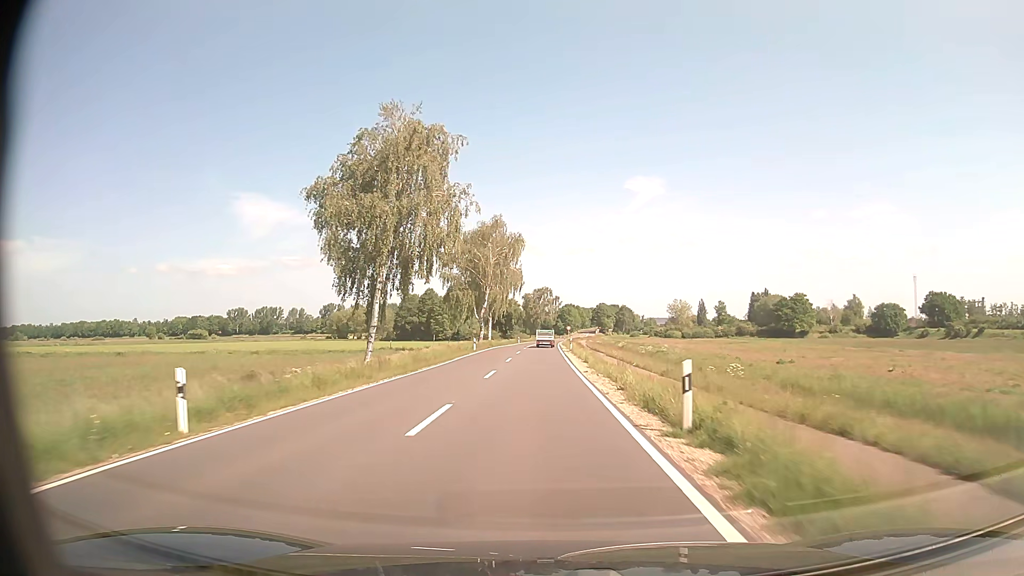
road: secondary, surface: asphalt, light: Day
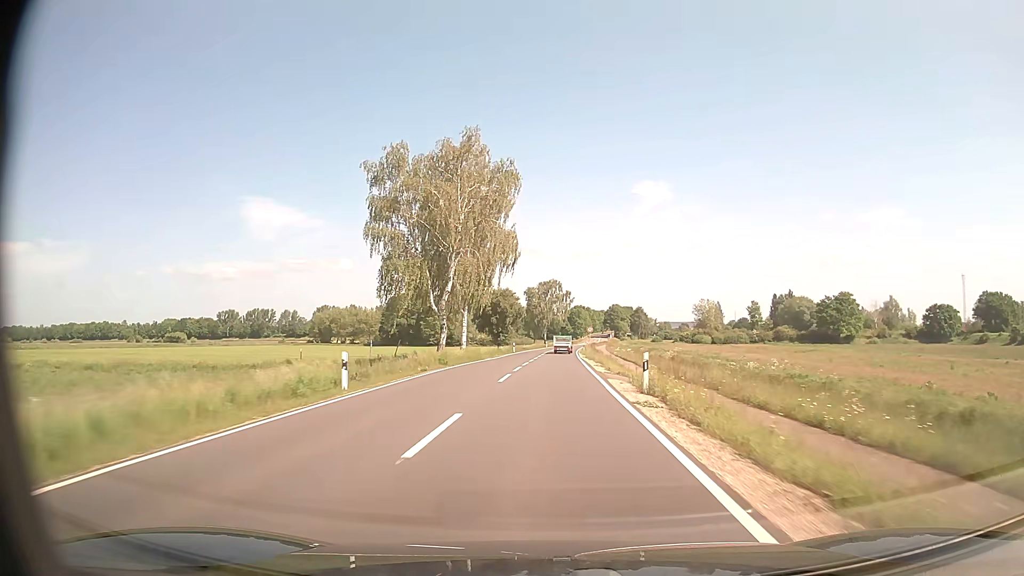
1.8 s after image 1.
(-0.5, +37.4) m; -1°
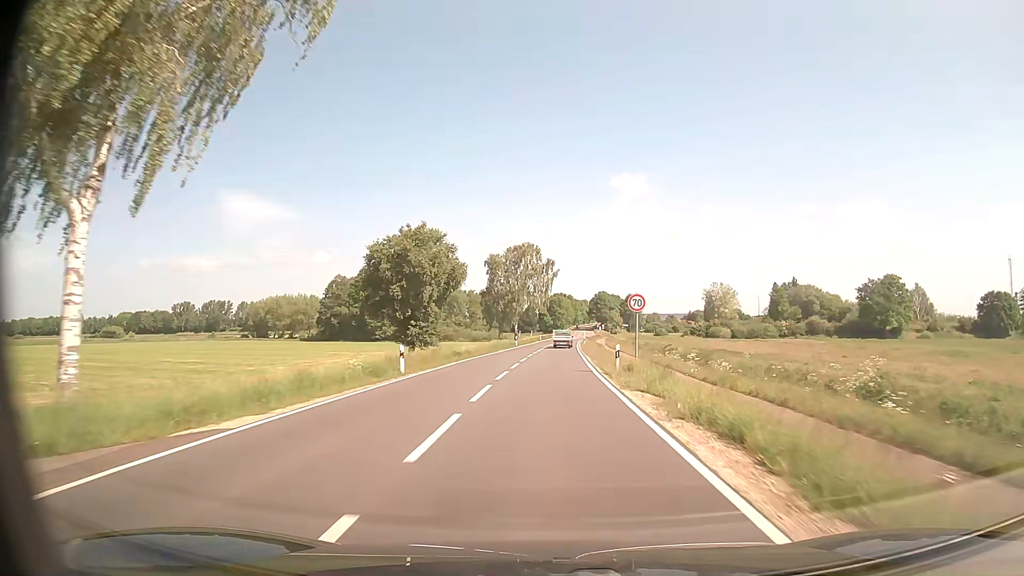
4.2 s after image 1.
(+0.5, +49.0) m; +2°
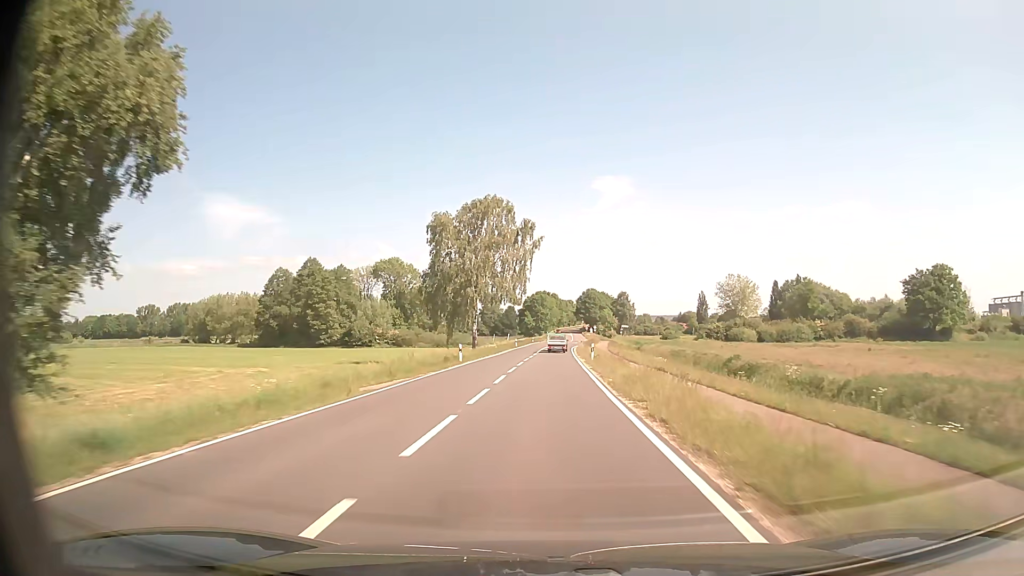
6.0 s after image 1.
(+0.6, +35.6) m; +2°
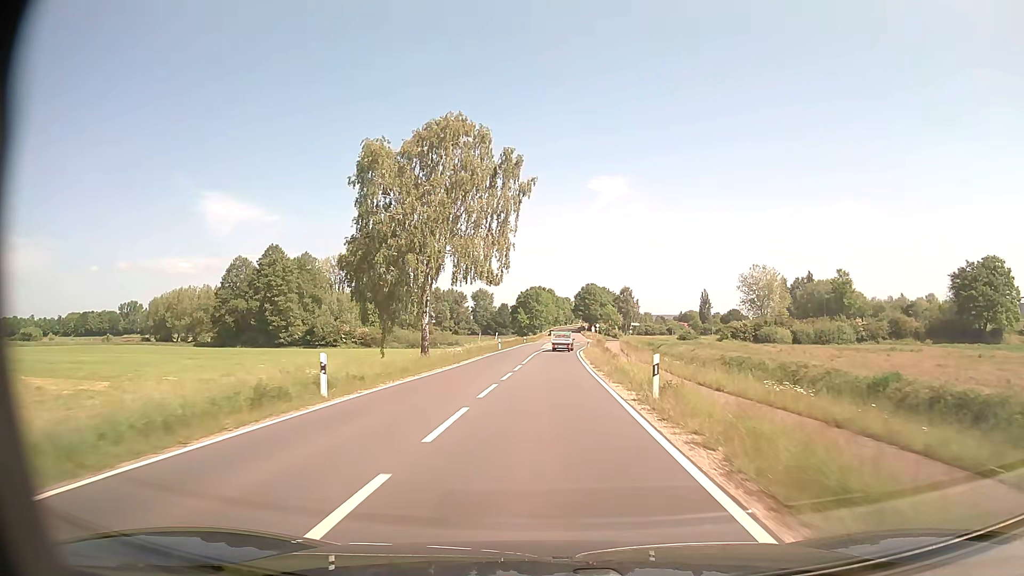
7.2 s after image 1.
(+0.1, +23.2) m; 0°
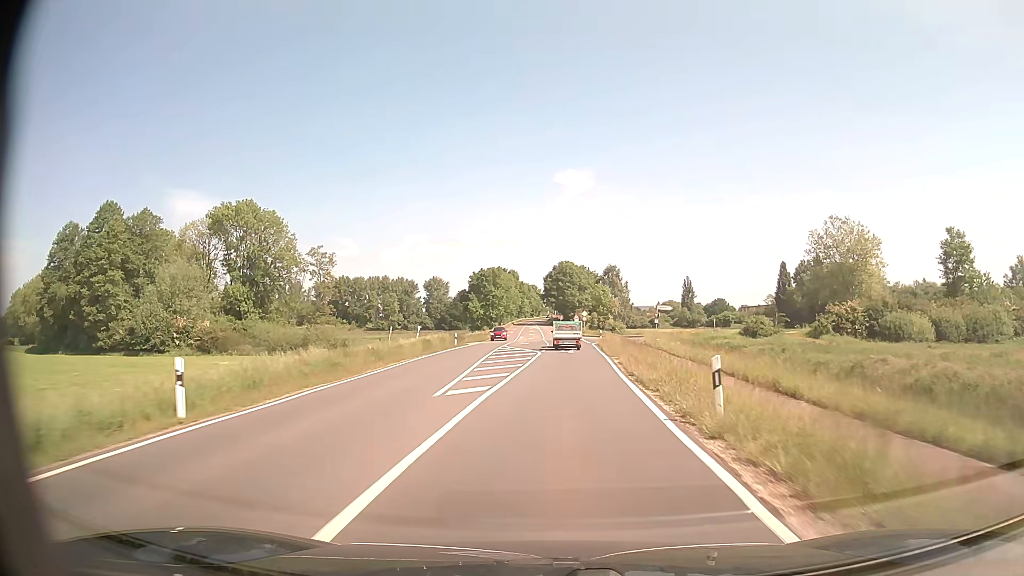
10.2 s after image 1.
(+0.8, +54.3) m; +3°
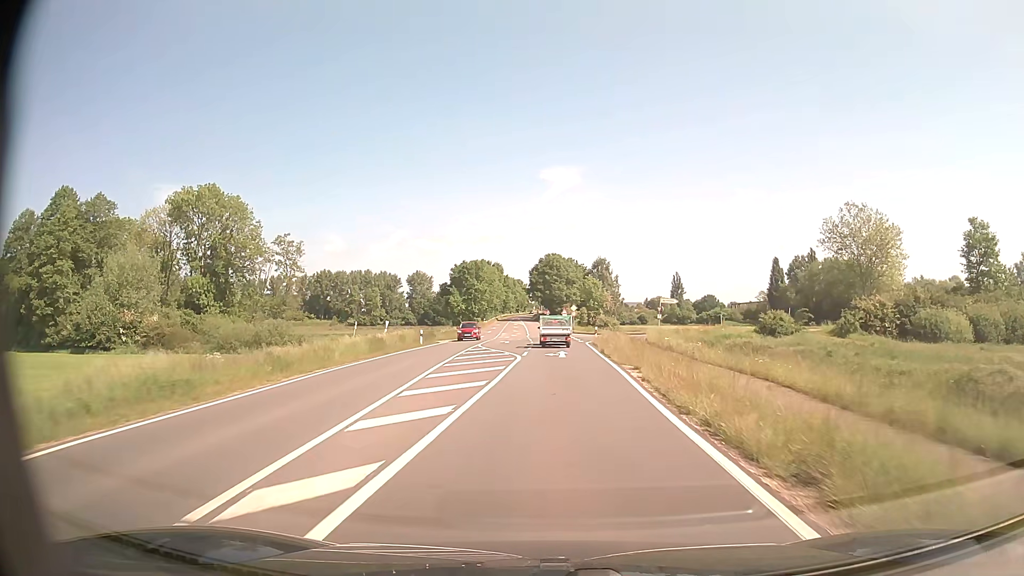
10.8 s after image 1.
(+0.1, +9.1) m; +1°
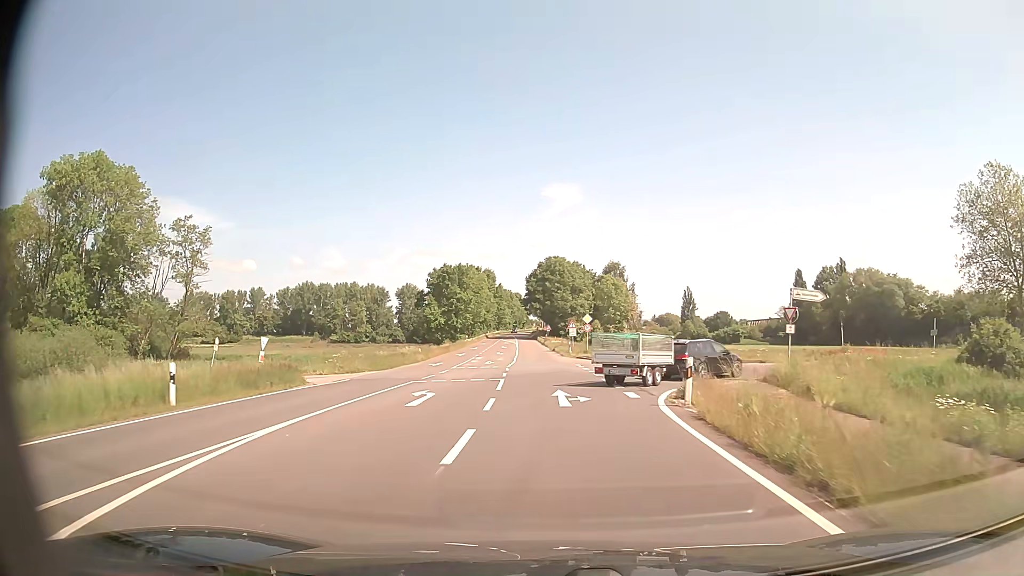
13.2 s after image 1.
(+0.4, +30.6) m; 0°
(0, +10) (0, +20) (0, +30) (-1, +40) (-1, +50) (-1, +60) (-2, +70) (-2, +80) (-3, +90) (-3, +100) m
